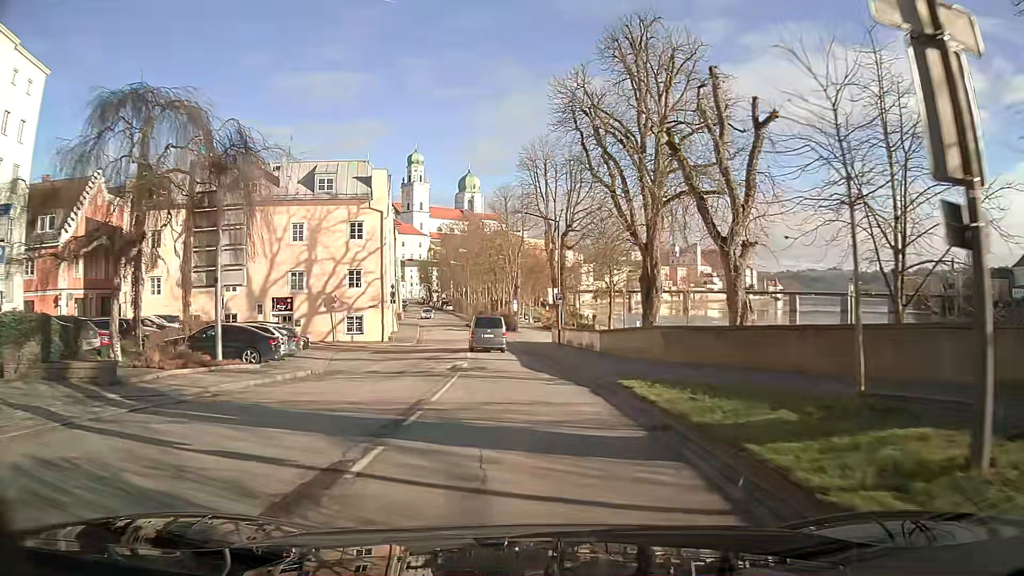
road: primary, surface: asphalt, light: Day
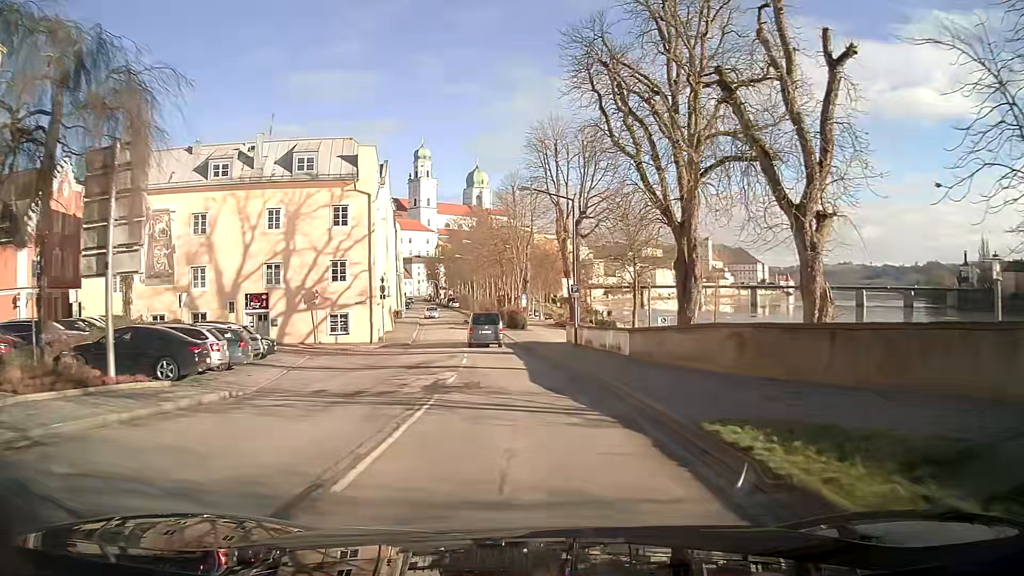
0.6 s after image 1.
(-0.1, +6.4) m; -1°
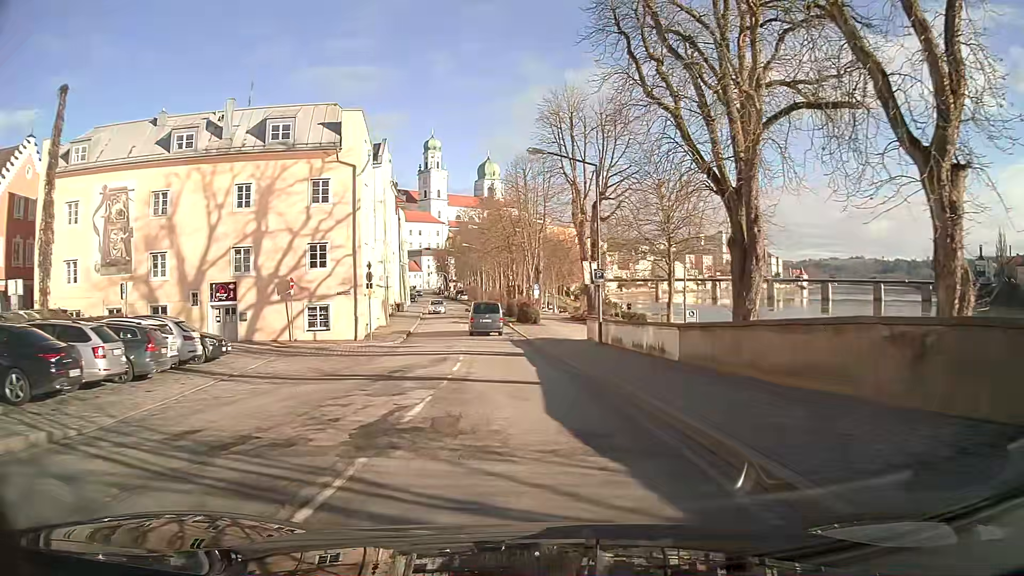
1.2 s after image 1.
(-0.1, +6.5) m; -1°
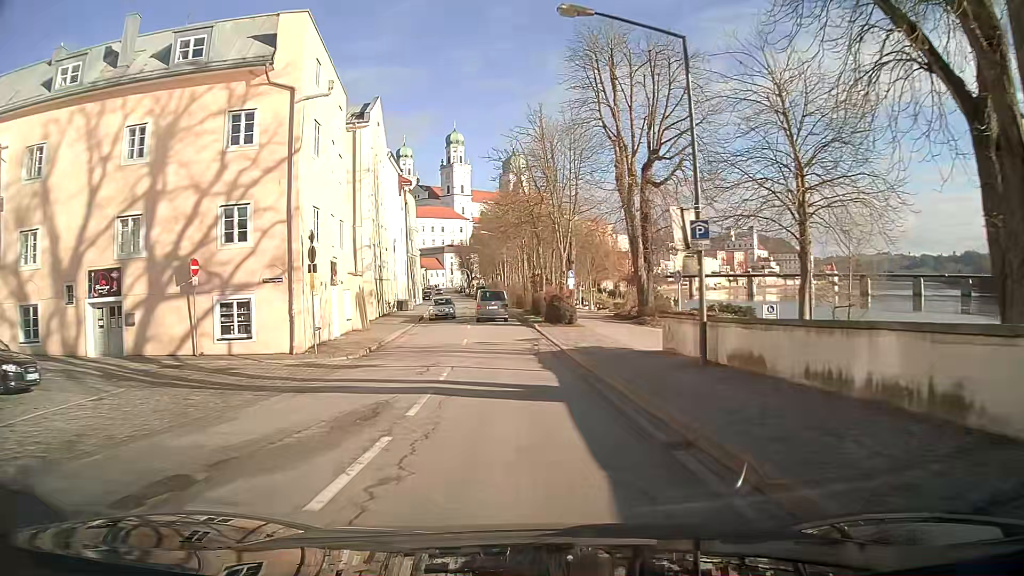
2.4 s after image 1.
(-0.2, +13.2) m; -2°
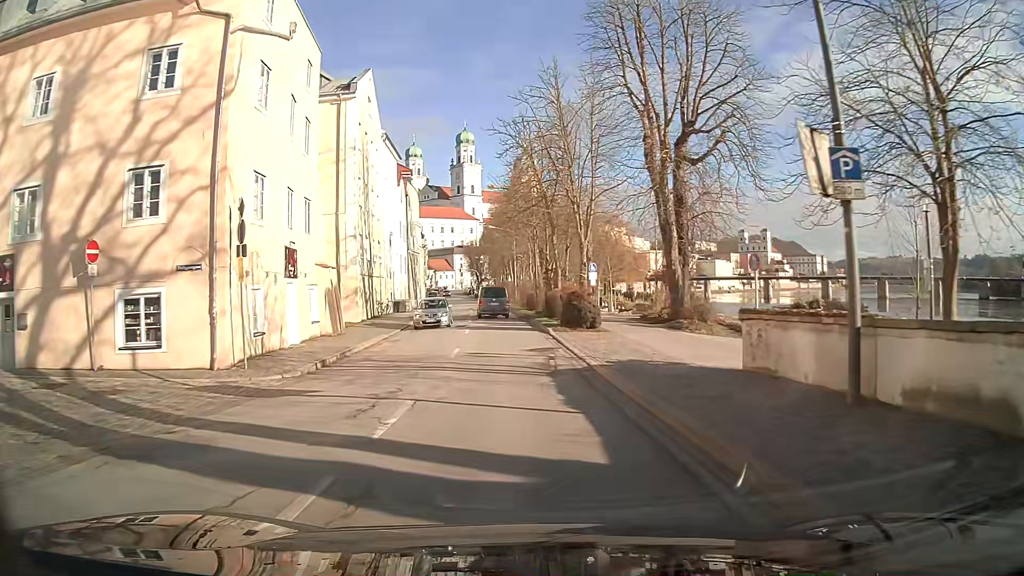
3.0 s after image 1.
(-0.1, +6.7) m; -1°
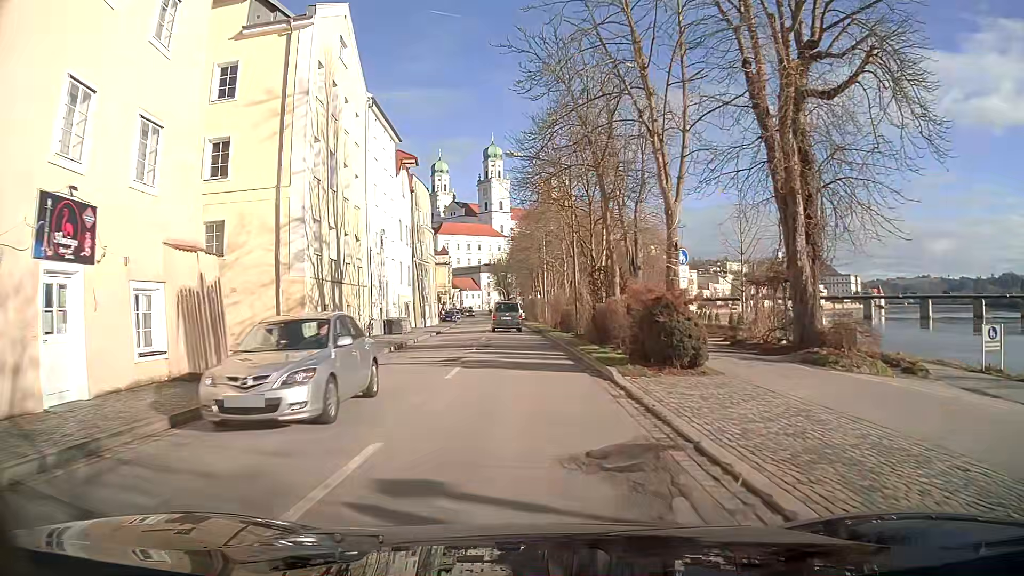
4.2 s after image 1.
(-0.4, +13.4) m; -3°
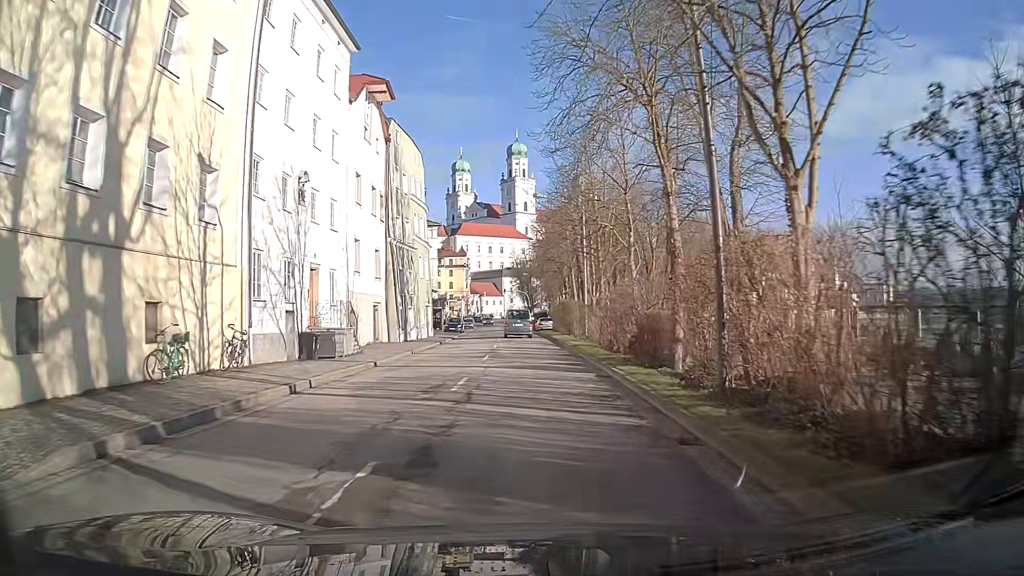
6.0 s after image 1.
(-0.3, +19.4) m; -2°
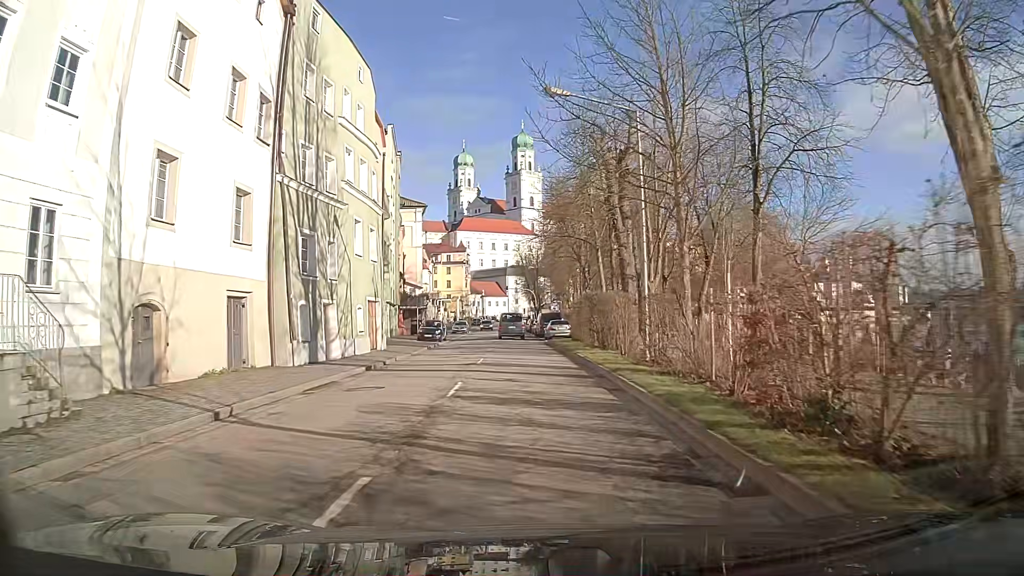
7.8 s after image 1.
(+0.1, +18.3) m; 0°
